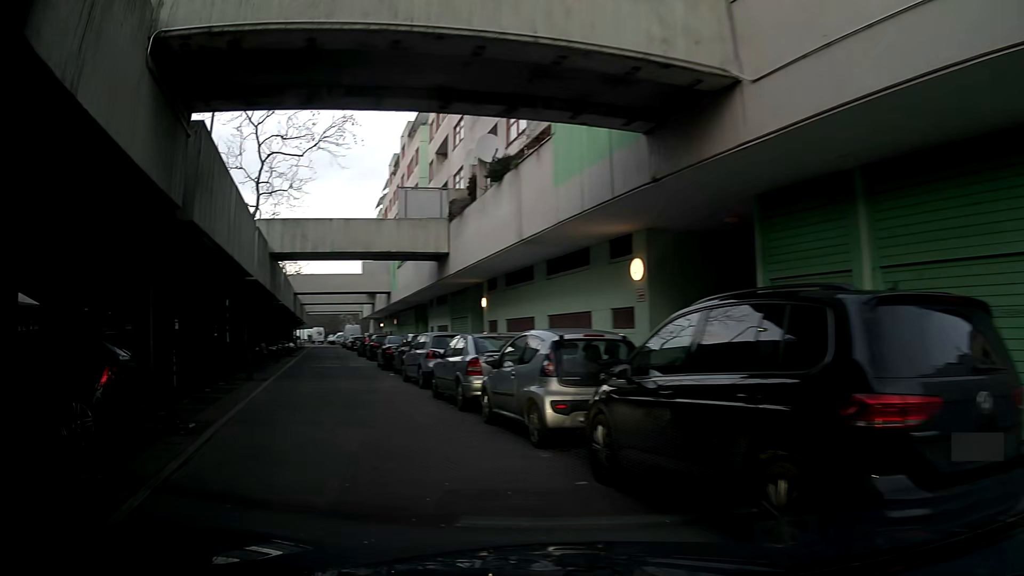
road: residential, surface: asphalt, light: Day
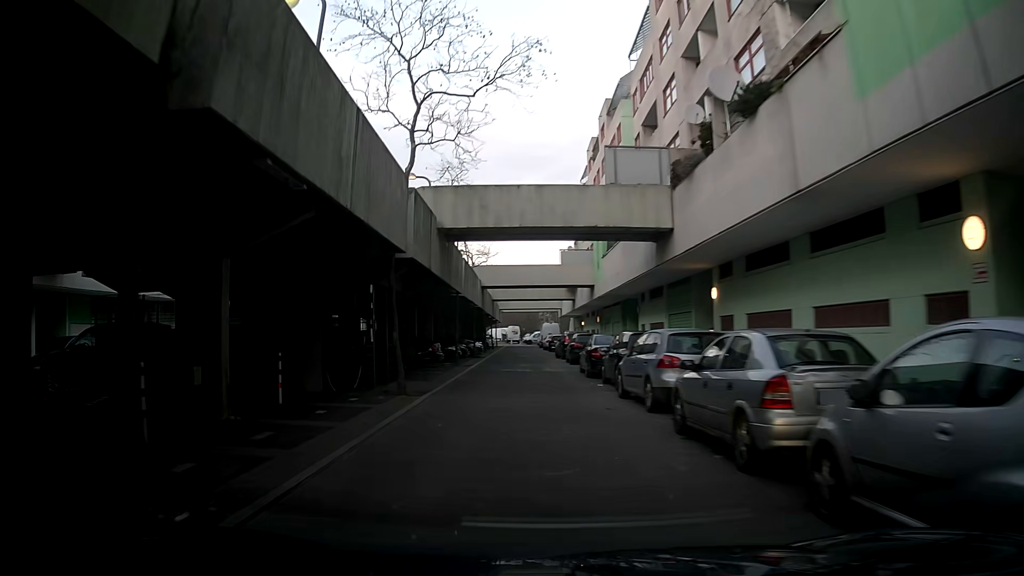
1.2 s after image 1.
(-0.9, +5.8) m; -15°
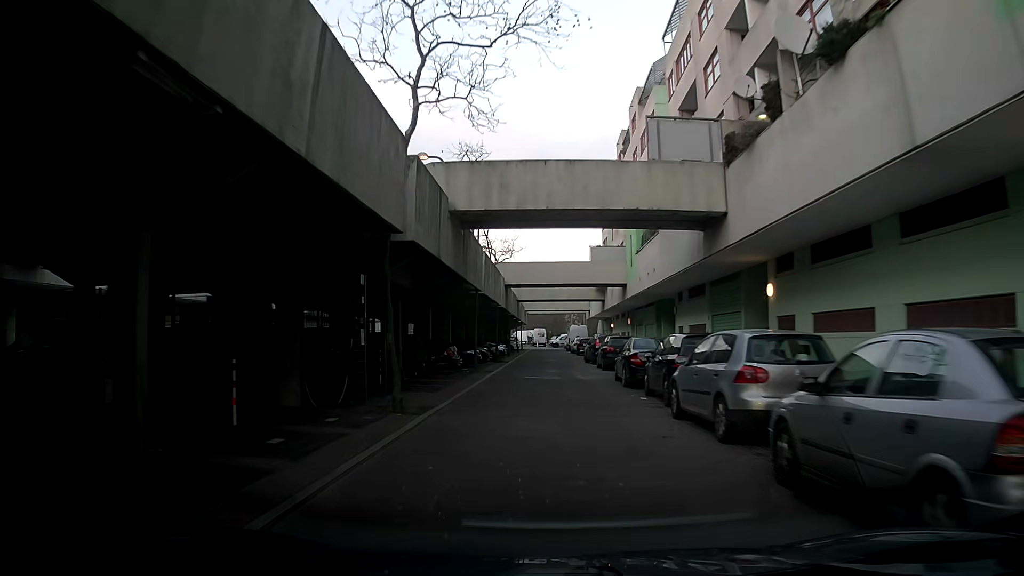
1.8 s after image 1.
(-0.1, +3.2) m; -3°
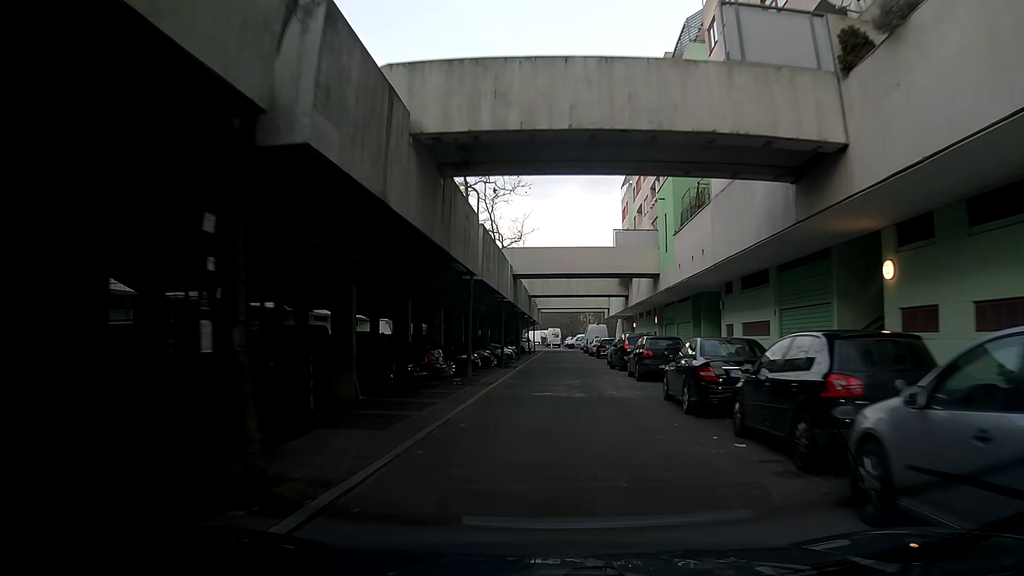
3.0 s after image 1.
(-0.1, +6.7) m; 0°
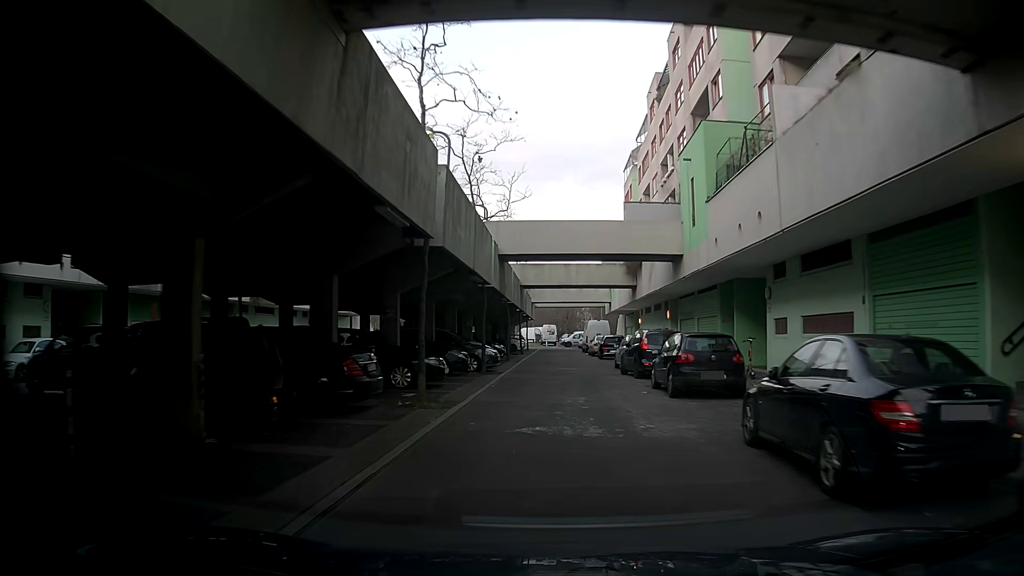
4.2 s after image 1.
(0.0, +6.8) m; +1°
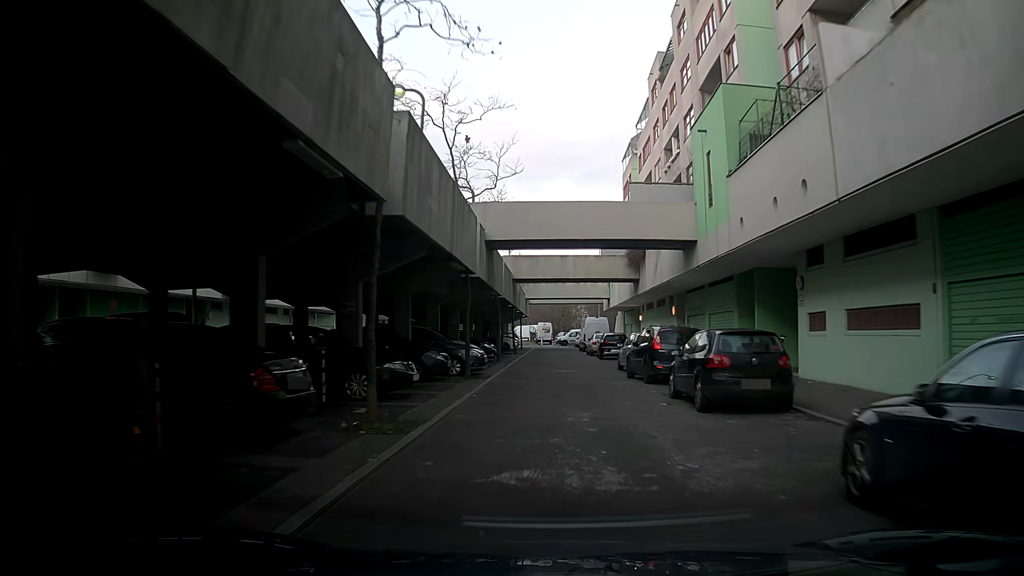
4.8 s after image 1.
(0.0, +3.4) m; 0°
